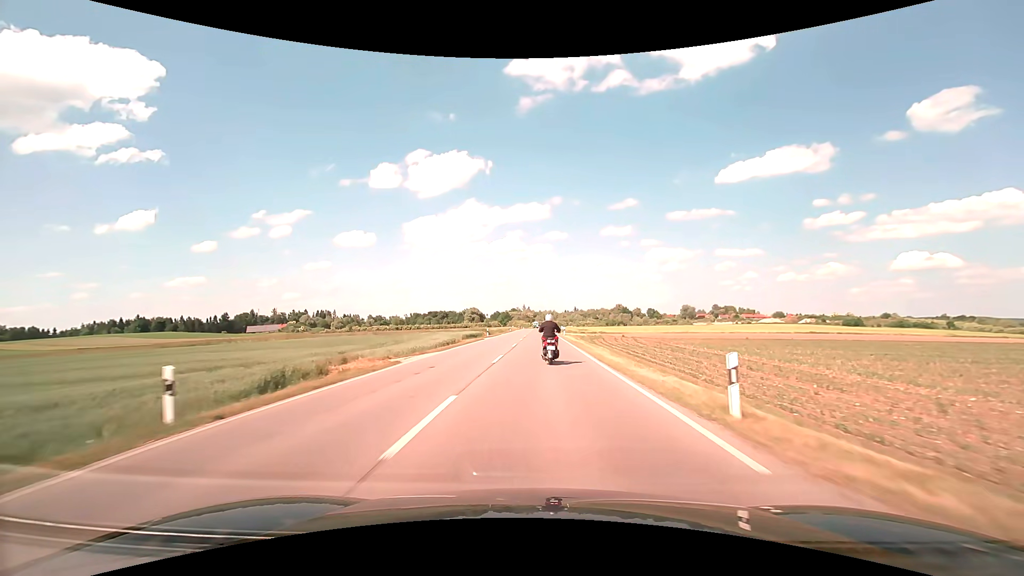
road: secondary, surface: asphalt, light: Day
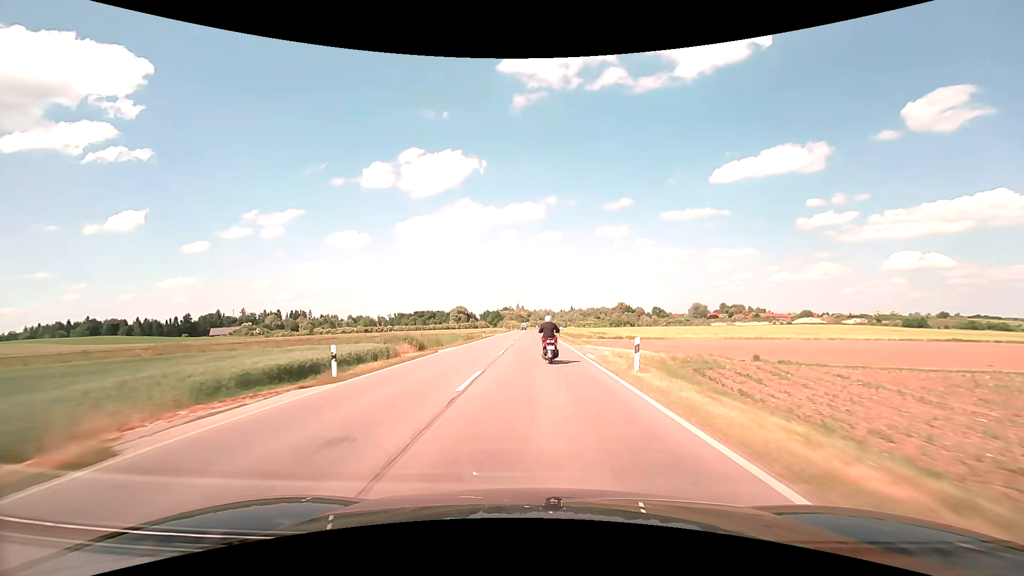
(+0.1, +43.1) m; +1°
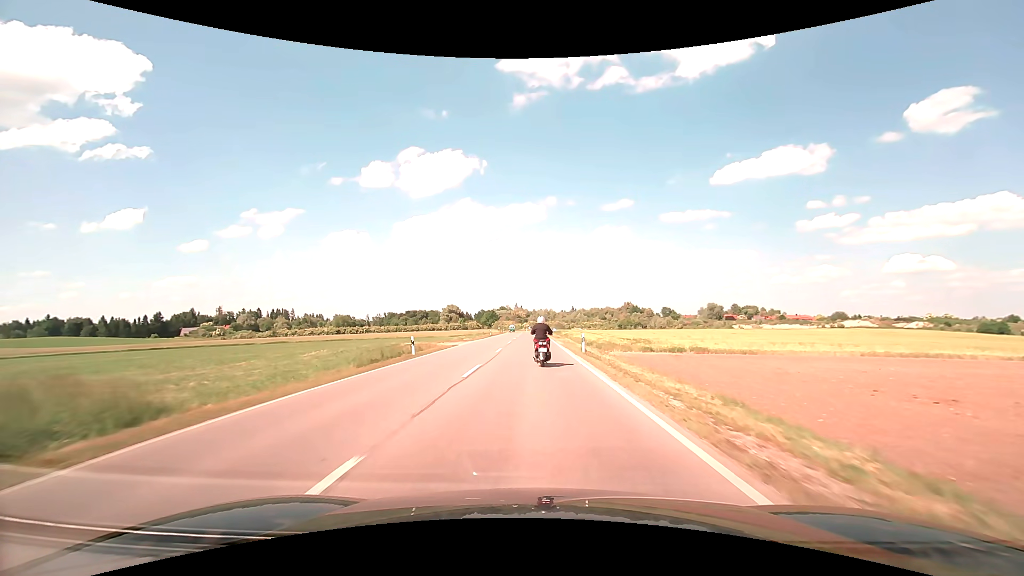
(0.0, +33.3) m; 0°
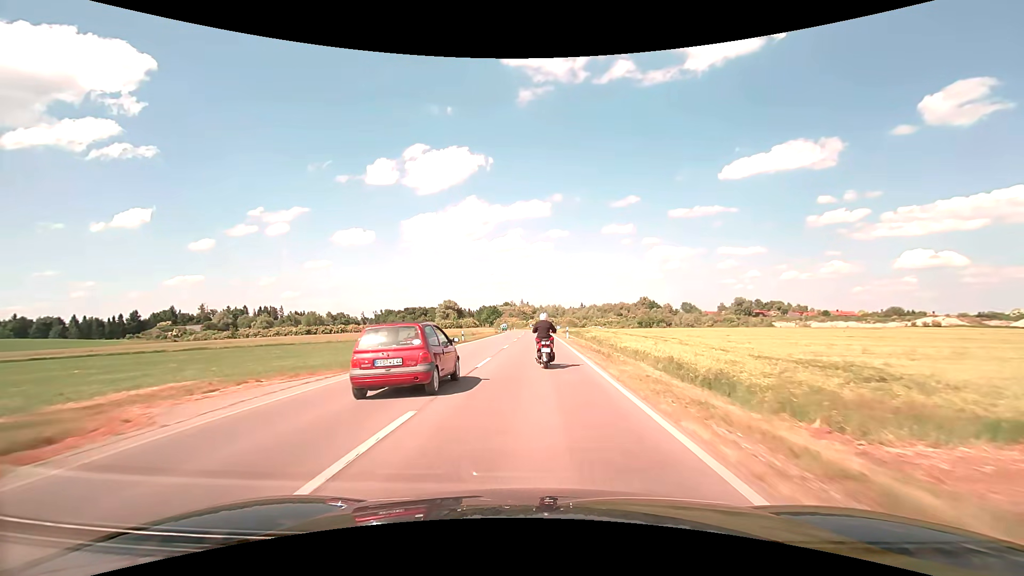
(-0.1, +33.7) m; -1°
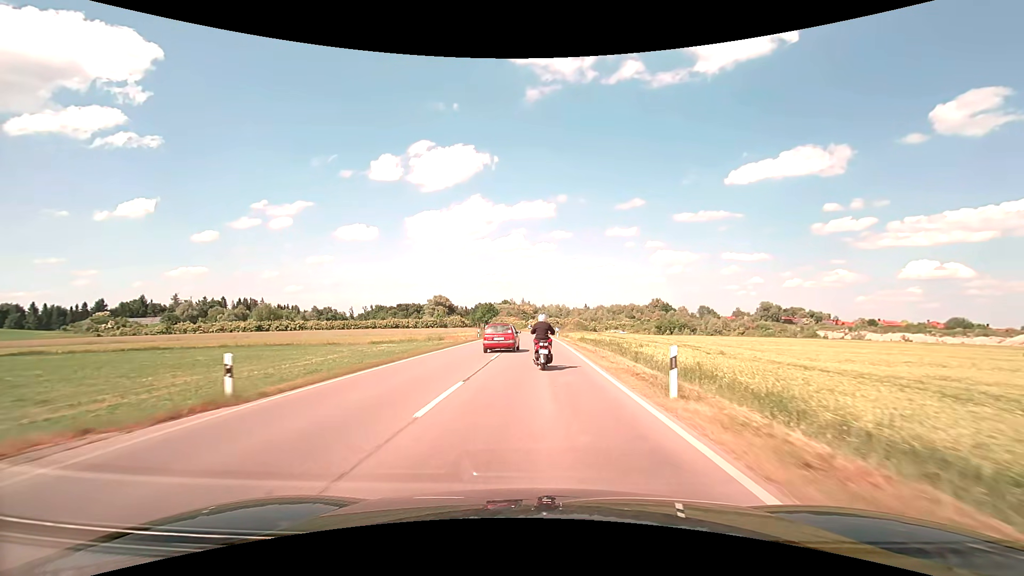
(-0.1, +32.0) m; 0°
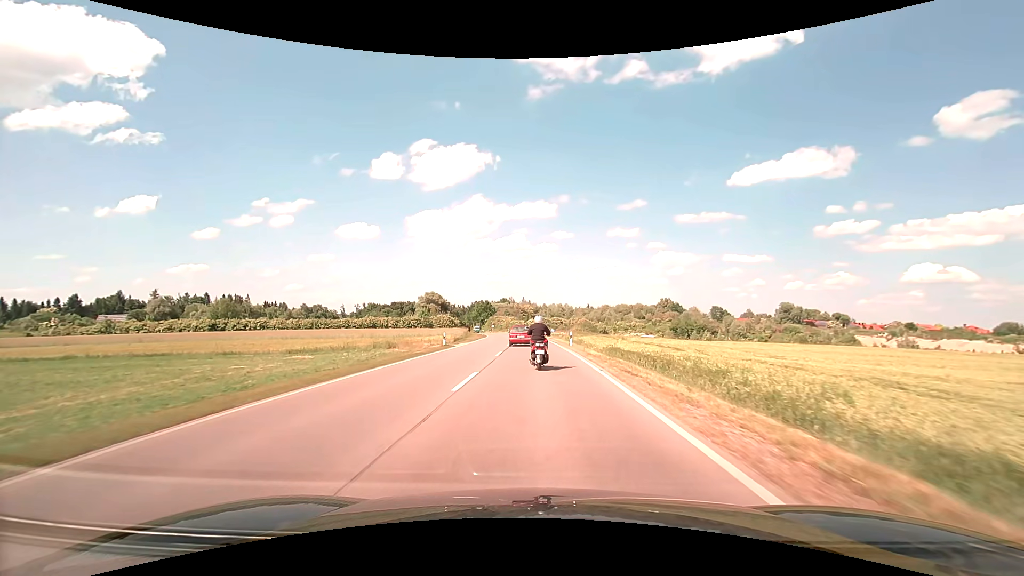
(0.0, +20.9) m; 0°
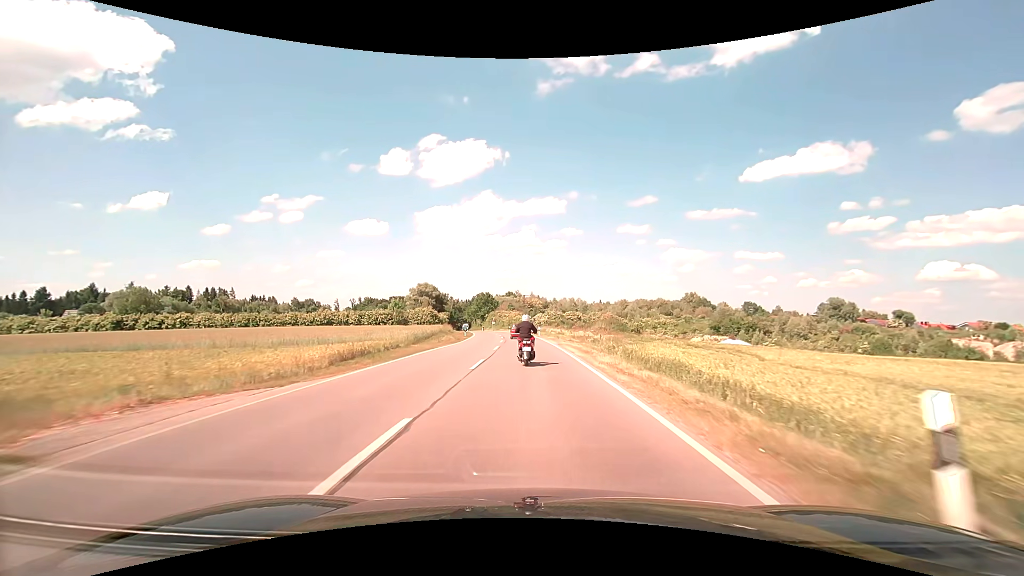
(-0.1, +31.5) m; -1°
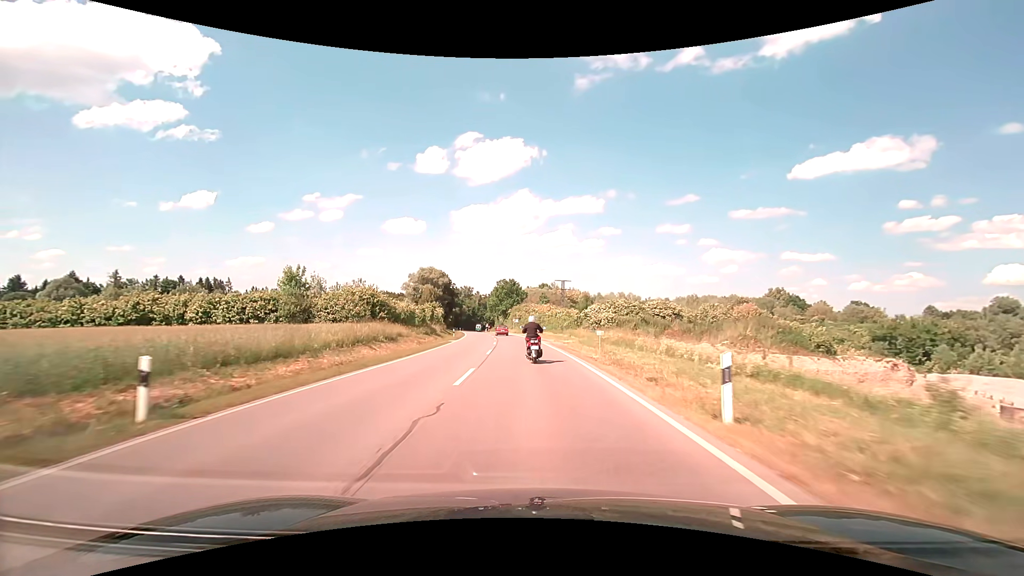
(-1.8, +52.1) m; -4°
(0, +10) (0, +20) (-1, +30) (-2, +40) (-3, +50) (-4, +60) (-5, +70) (-6, +80) (-8, +90) (-9, +99) m
